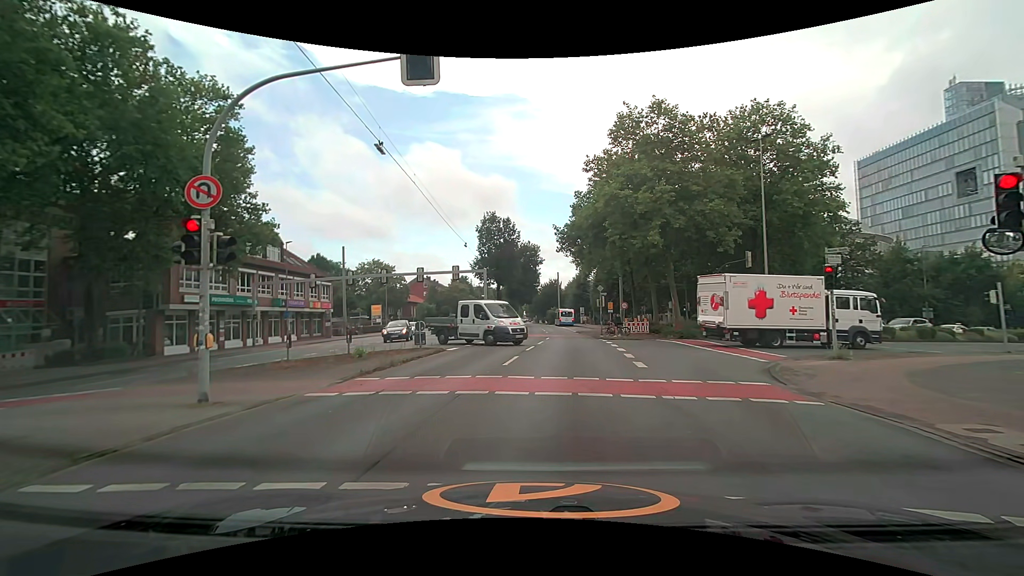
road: secondary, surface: asphalt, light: Day
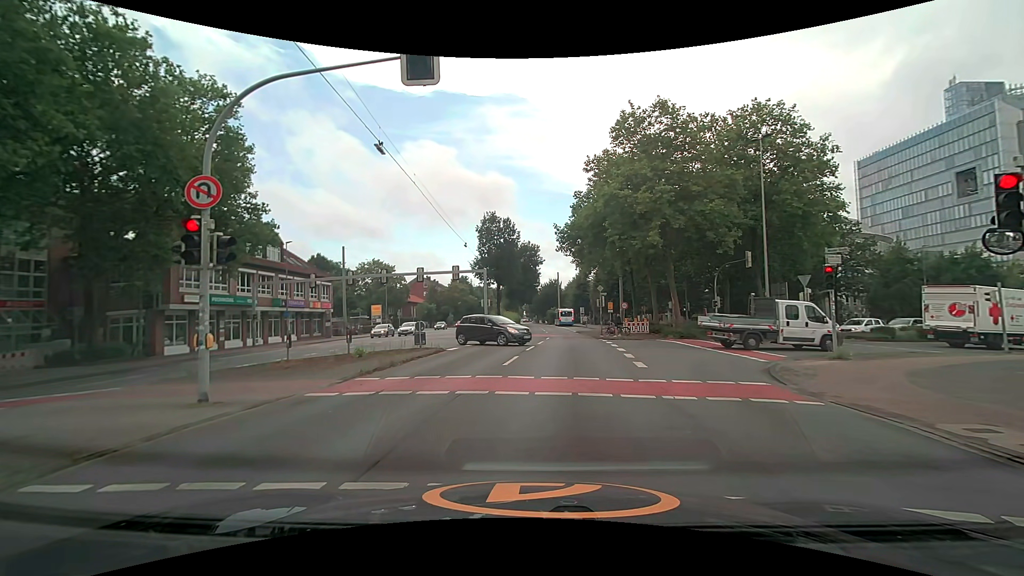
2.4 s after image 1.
(0.0, 0.0) m; 0°
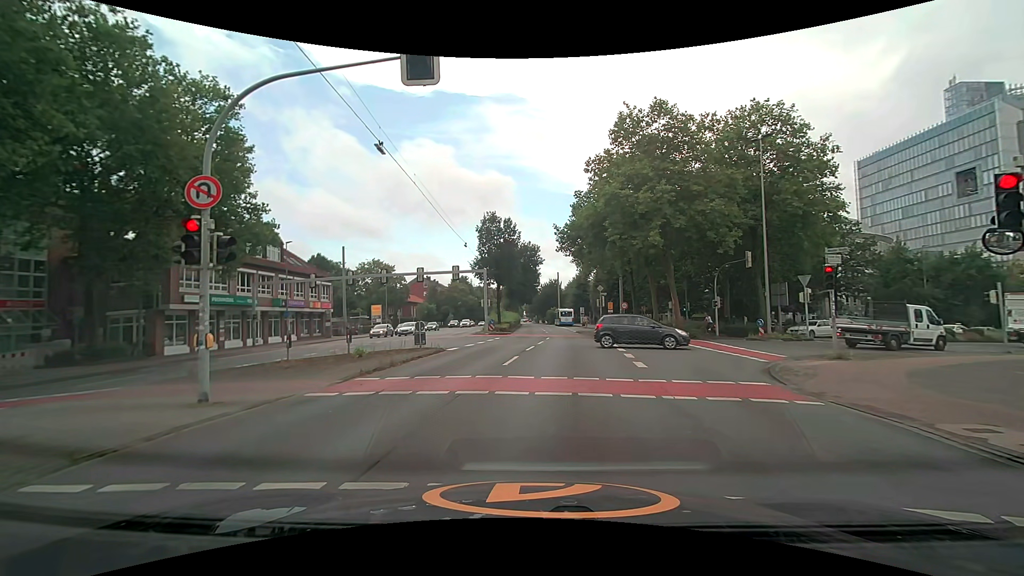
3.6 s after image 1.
(0.0, 0.0) m; 0°
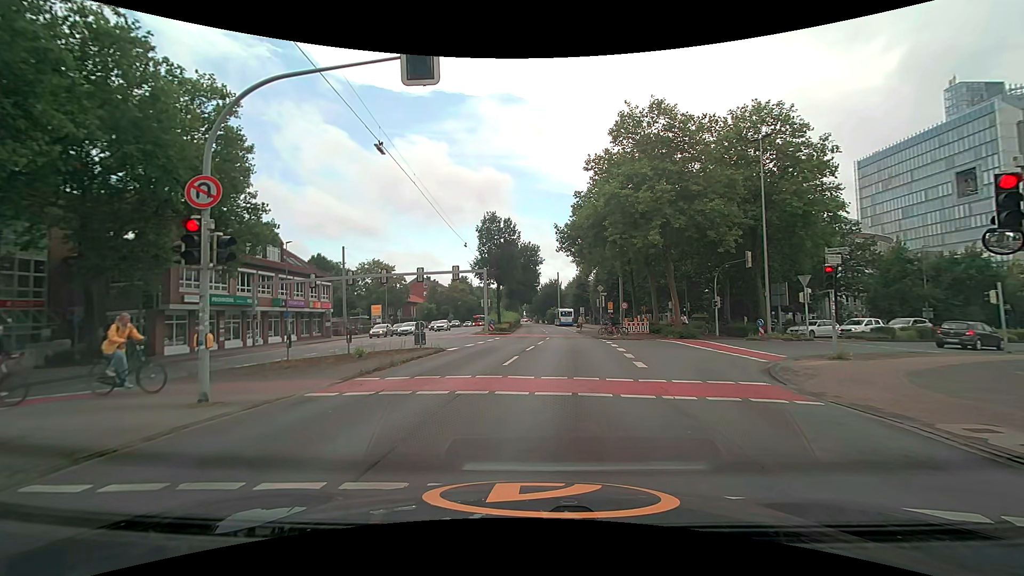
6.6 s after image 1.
(0.0, 0.0) m; 0°
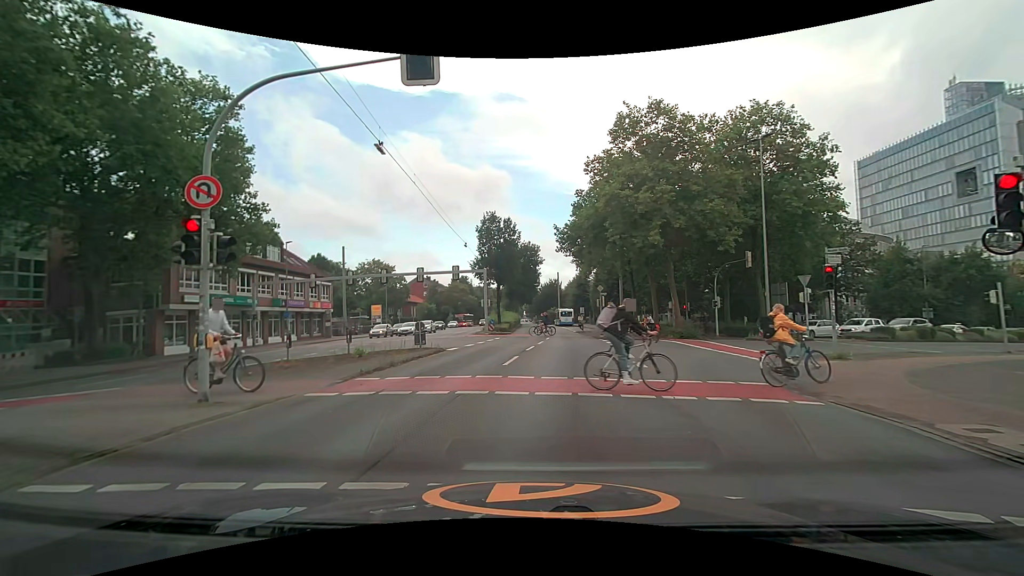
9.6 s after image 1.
(0.0, 0.0) m; 0°
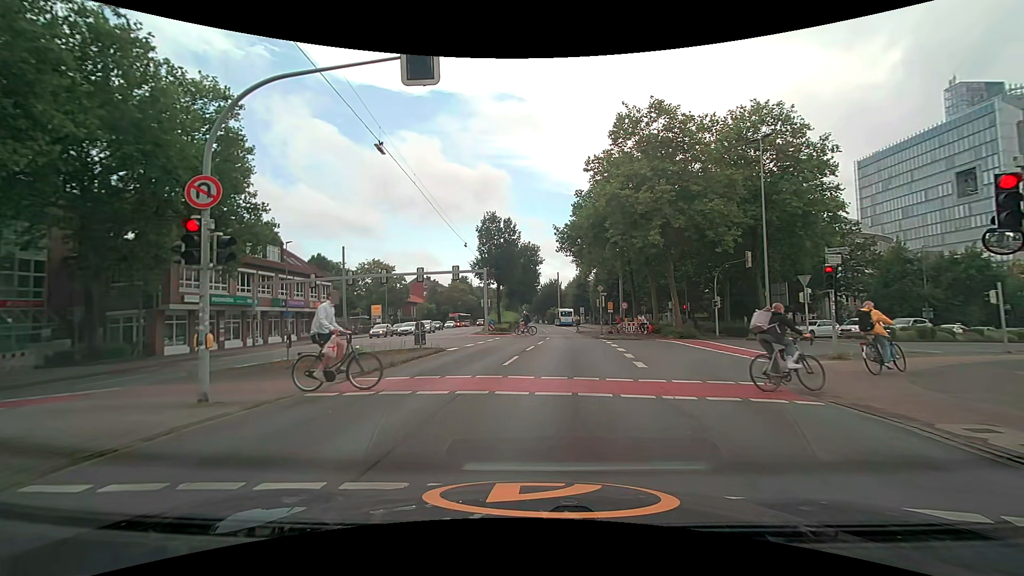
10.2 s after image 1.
(0.0, 0.0) m; 0°
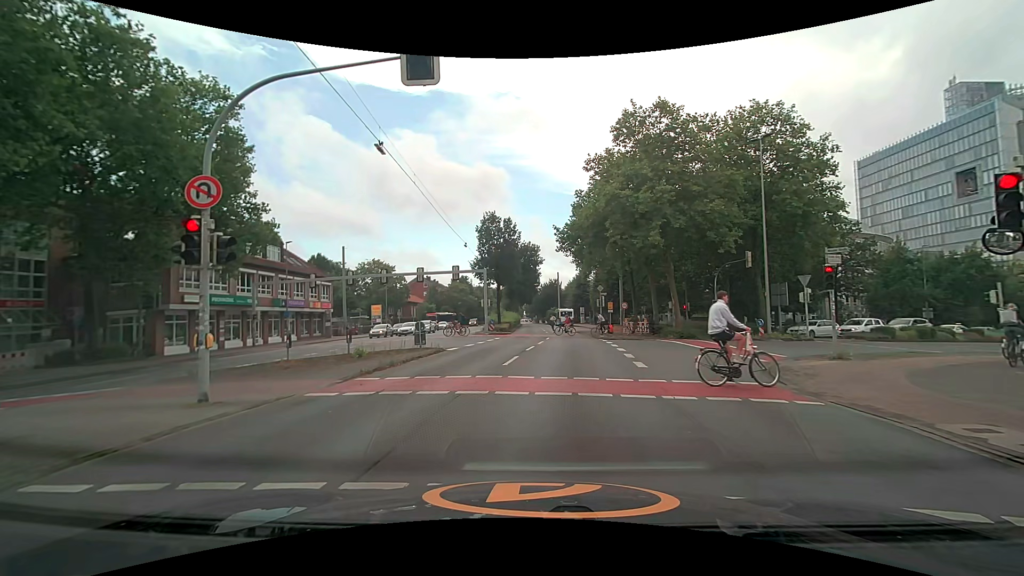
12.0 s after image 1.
(0.0, 0.0) m; 0°
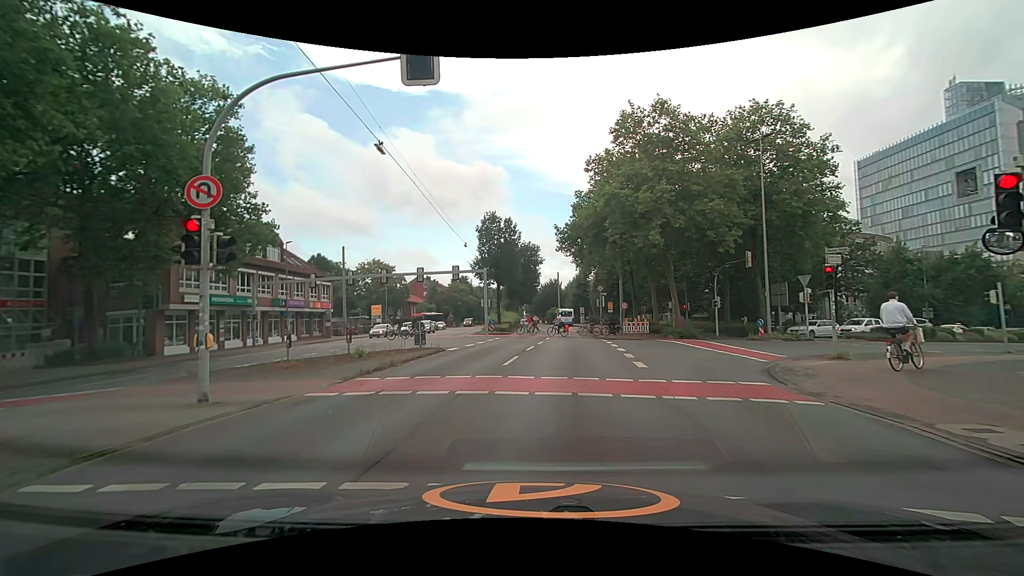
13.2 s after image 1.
(0.0, 0.0) m; 0°
(0, +10) (+2, +20) (+3, +30) (+4, +40) (+4, +50) (+4, +60) (+5, +70) (+5, +80) (+5, +90) (+5, +100) m
